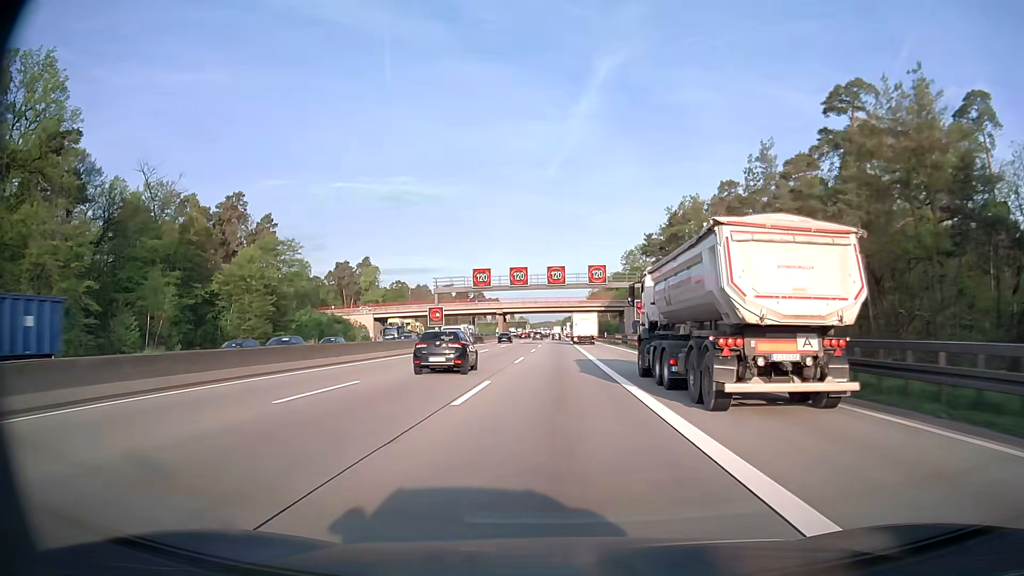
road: motorway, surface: asphalt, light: Day
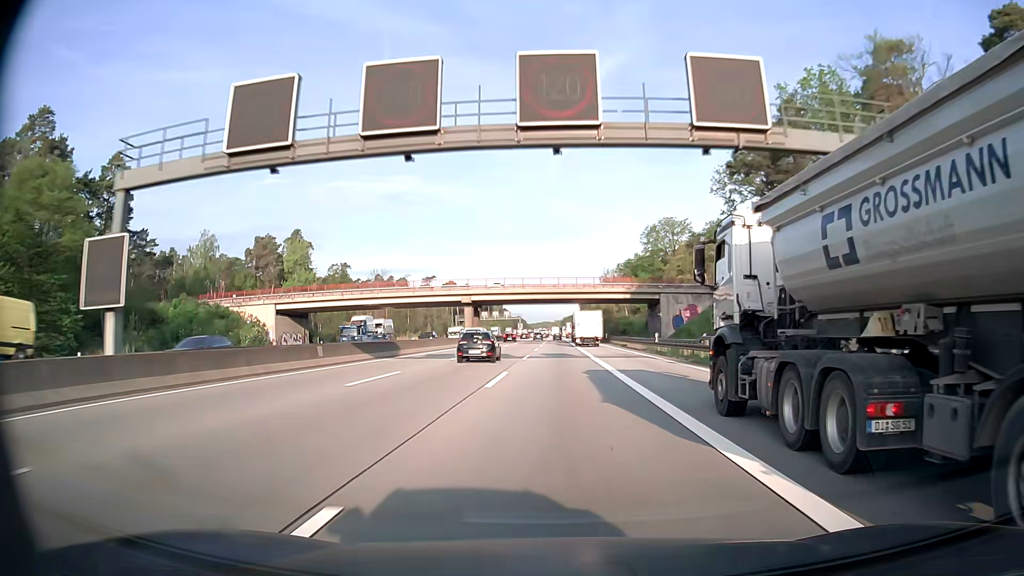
(0.0, +49.5) m; 0°
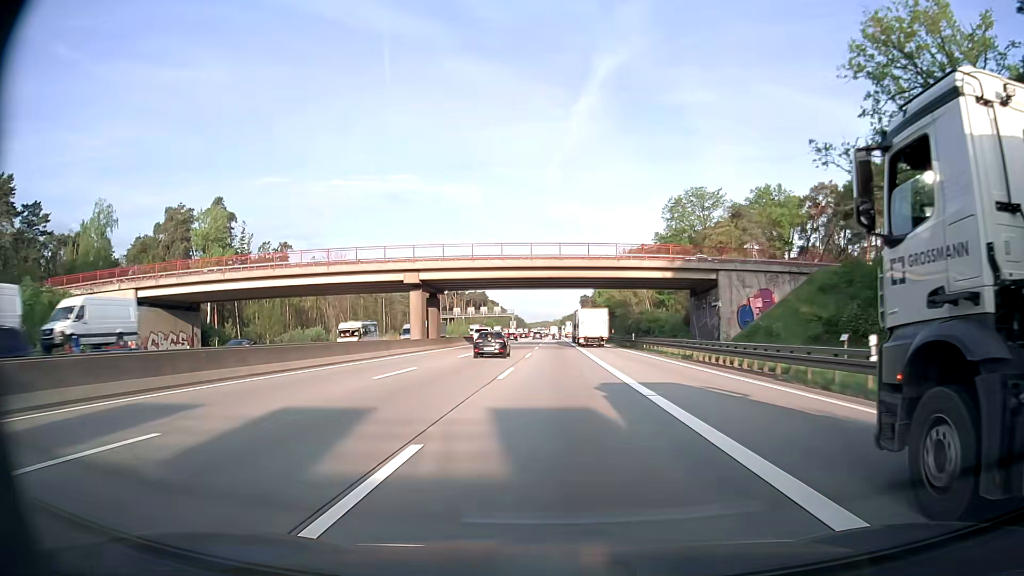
(0.0, +33.1) m; 0°
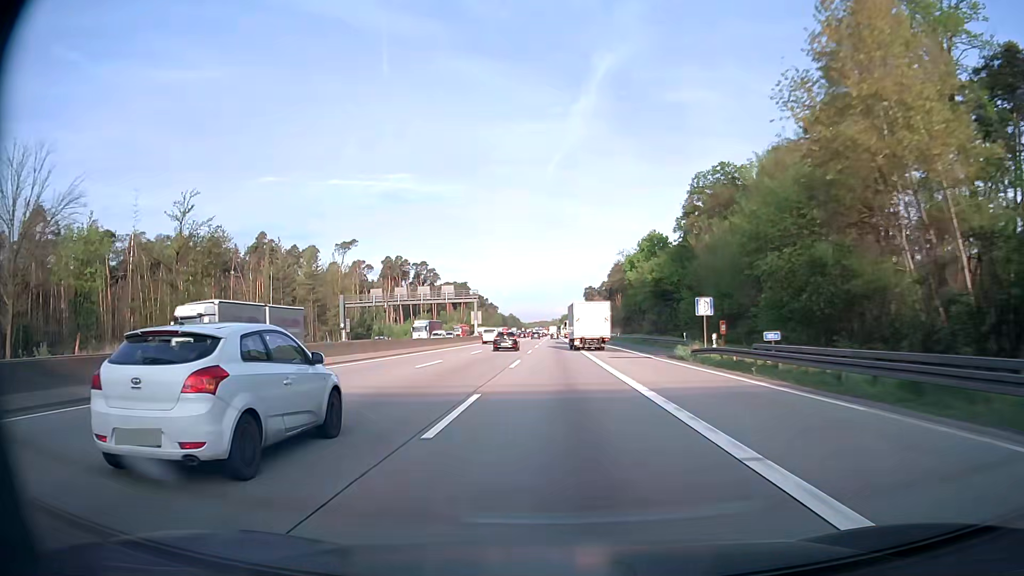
(-0.1, +83.2) m; 0°
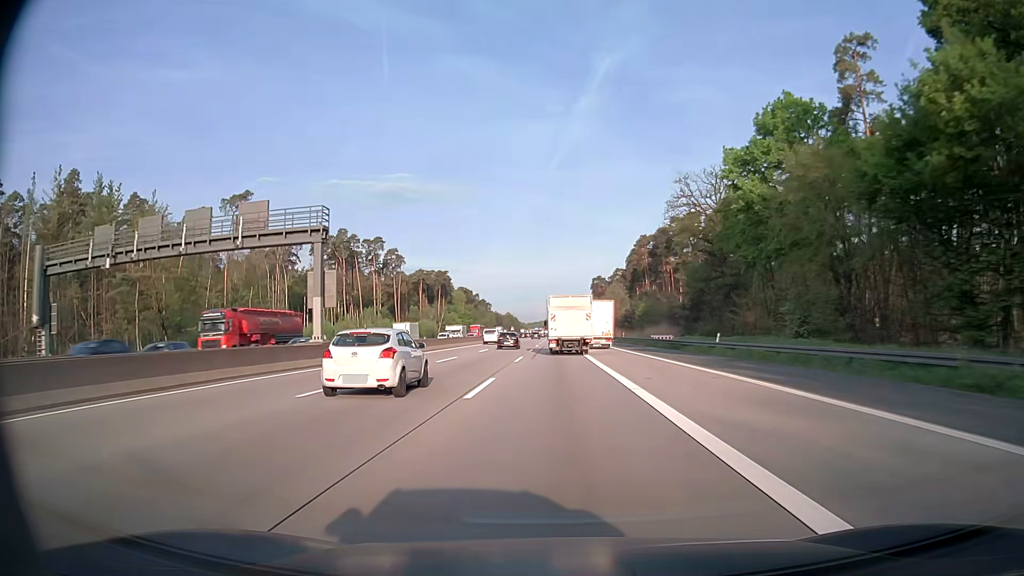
(0.0, +66.5) m; 0°
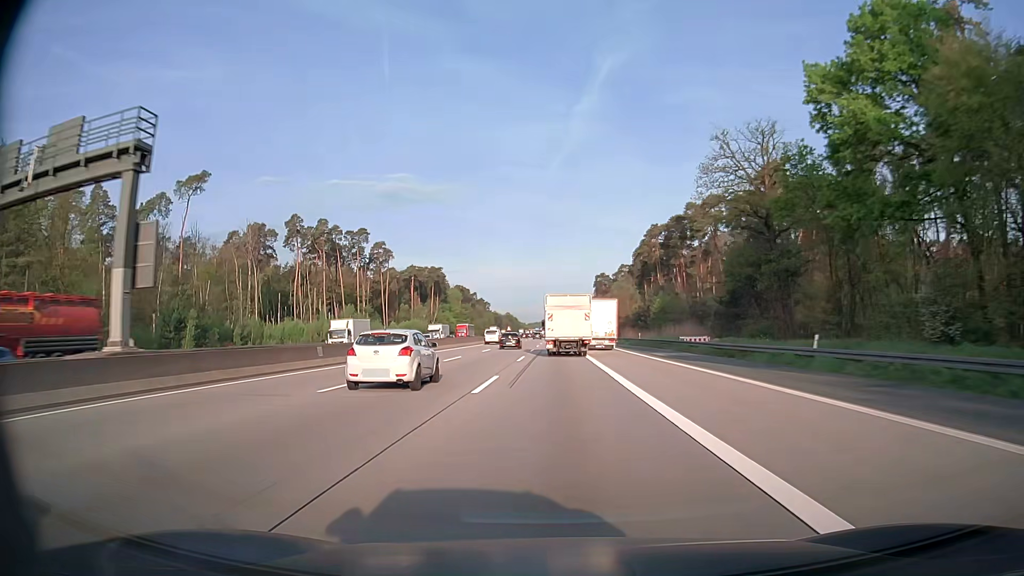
(0.0, +16.5) m; 0°
(0, +10) (0, +20) (0, +30) (0, +40) (0, +50) (0, +60) (0, +70) (0, +80) (0, +90) (0, +100) m
